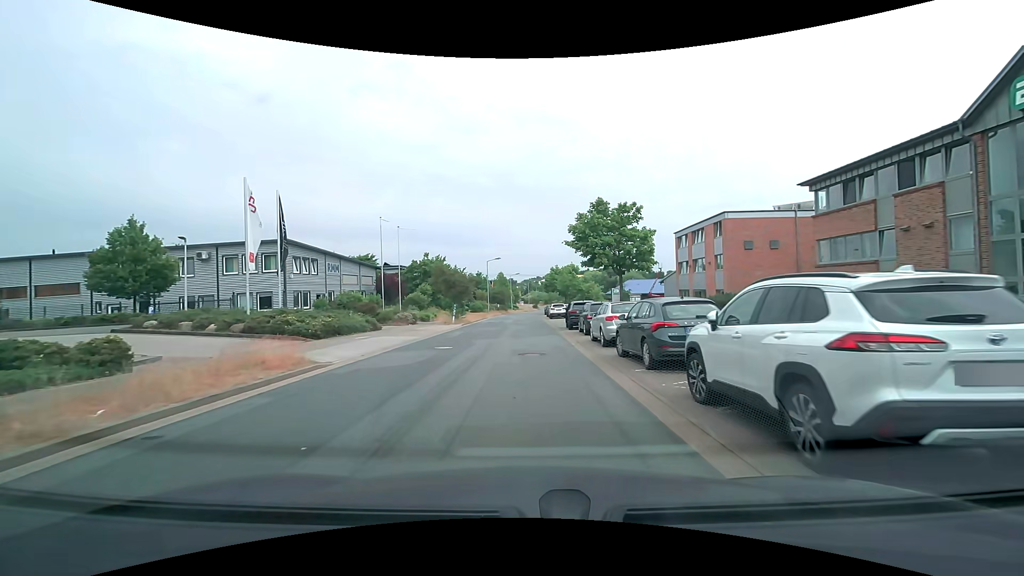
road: residential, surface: asphalt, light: Day
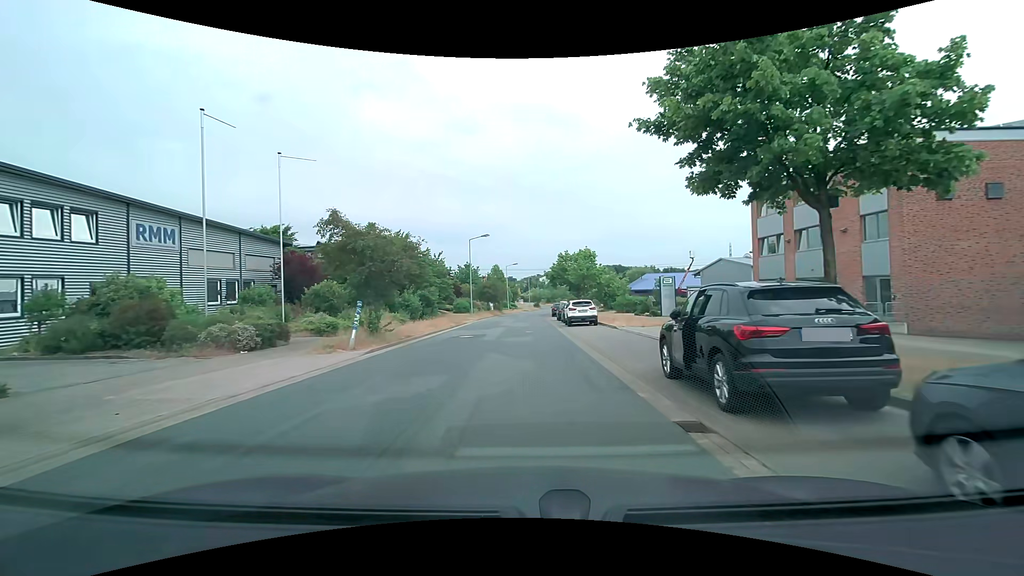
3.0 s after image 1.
(-0.1, +21.8) m; 0°
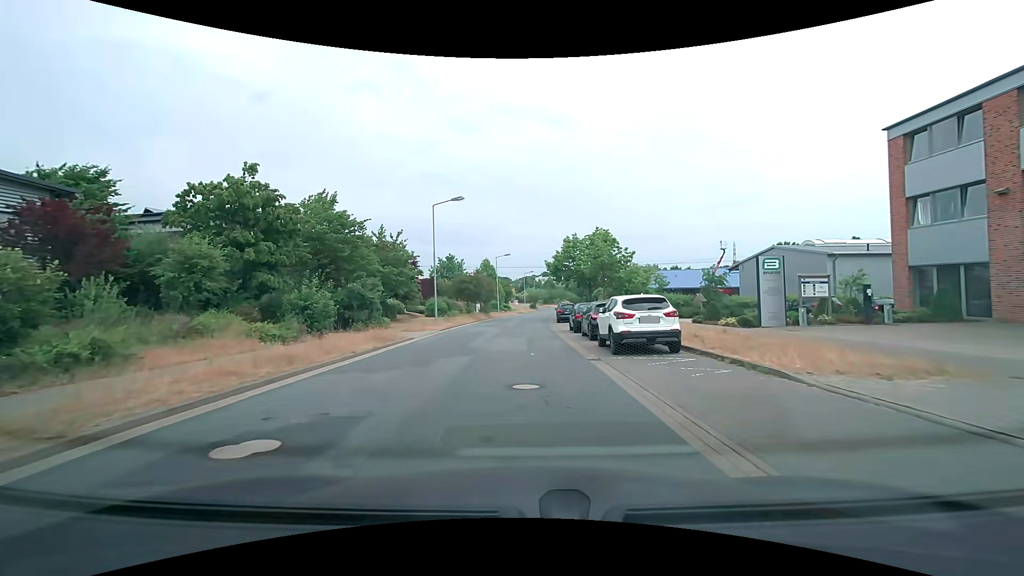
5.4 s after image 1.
(+0.1, +16.9) m; +1°
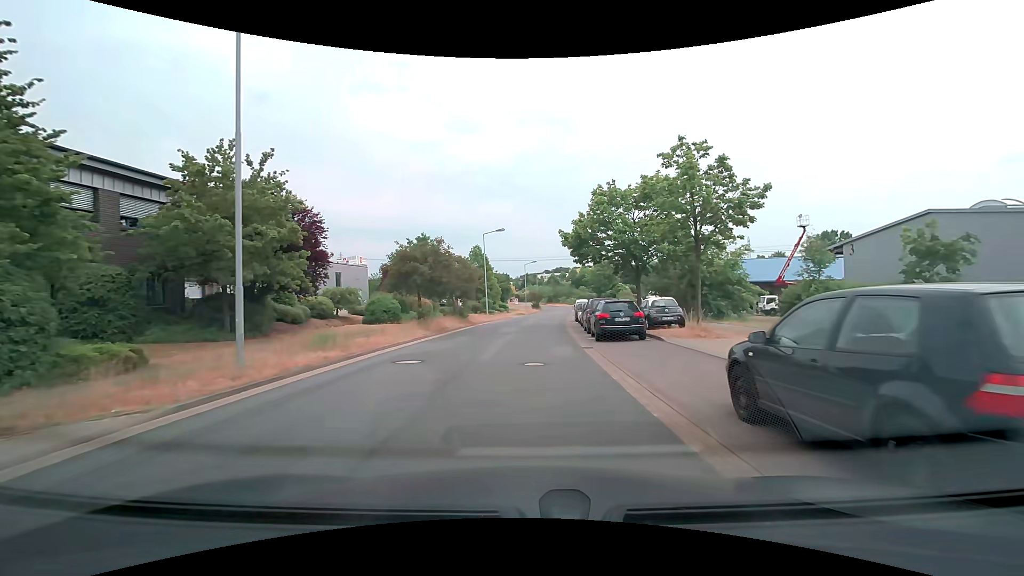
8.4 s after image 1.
(0.0, +21.4) m; -1°
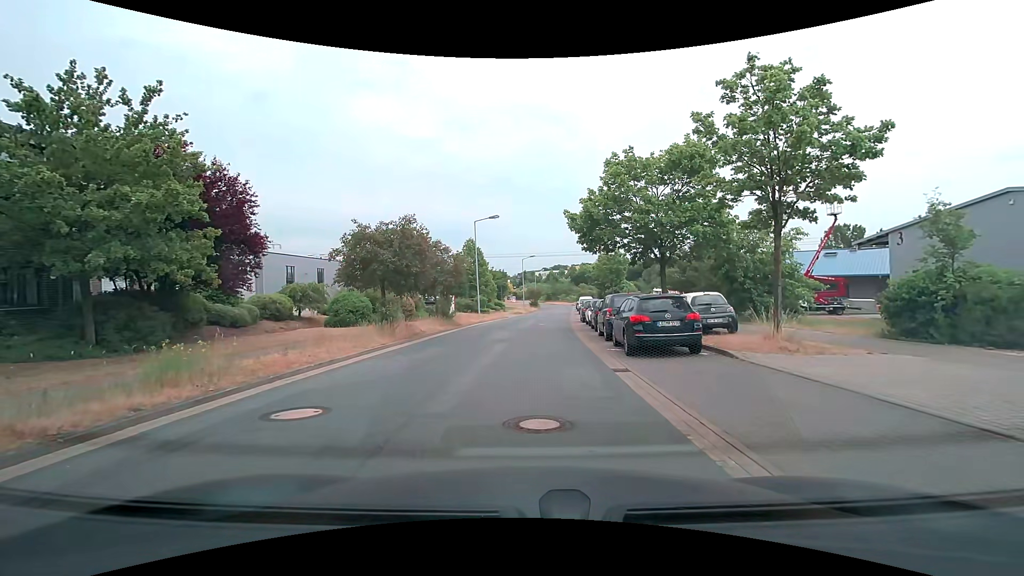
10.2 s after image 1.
(+0.1, +5.0) m; +3°
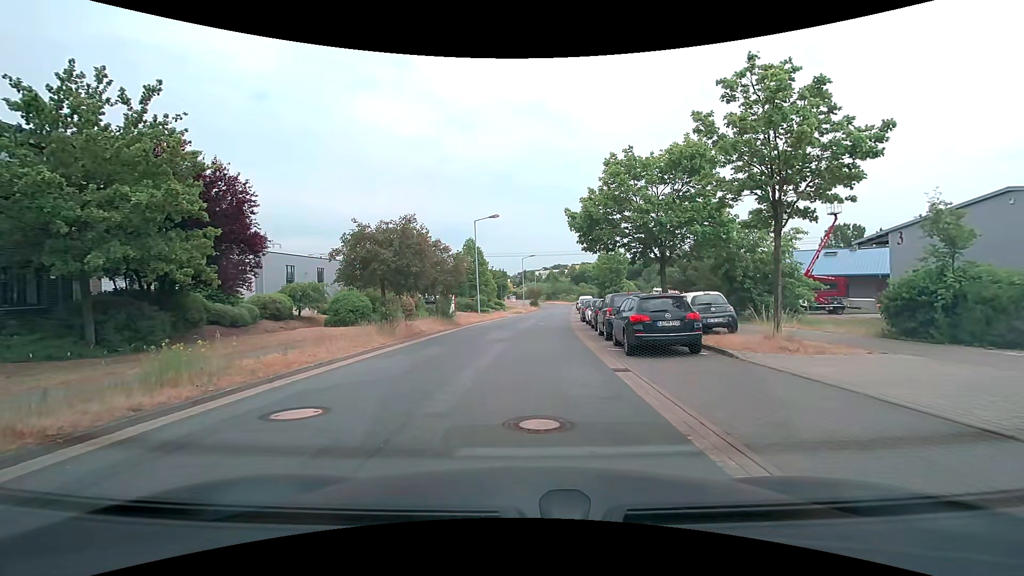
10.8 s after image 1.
(0.0, 0.0) m; 0°
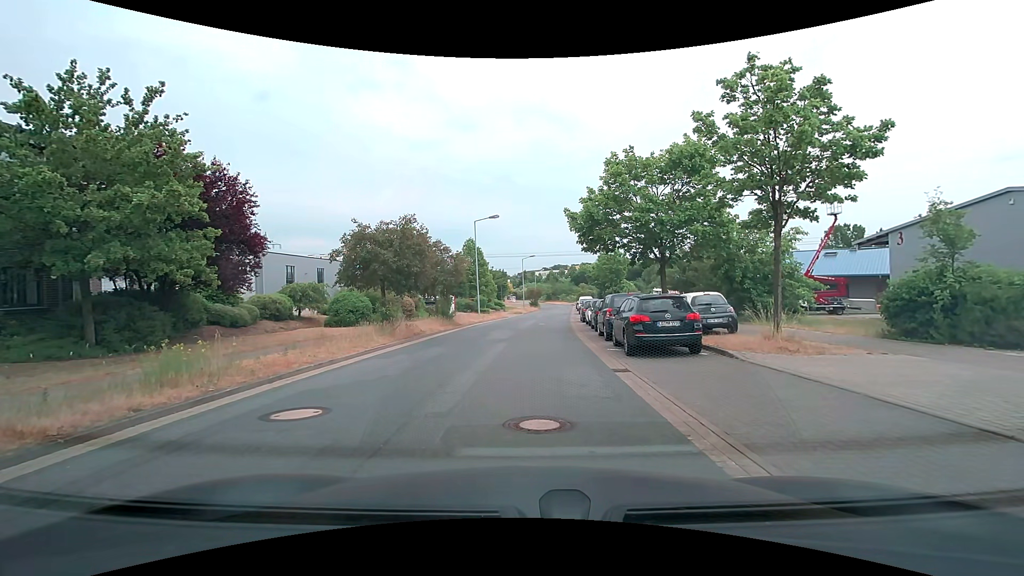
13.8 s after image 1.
(0.0, 0.0) m; 0°
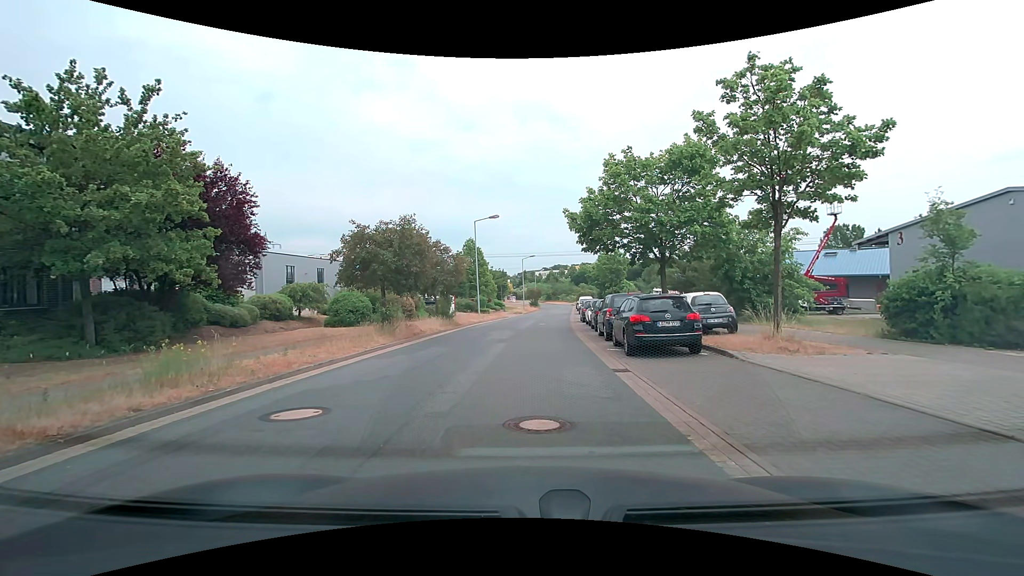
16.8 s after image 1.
(0.0, 0.0) m; 0°
(0, +10) (0, +20) (0, +30) (+1, +40) (+1, +50) (+2, +60) (+2, +70) (+3, +80) (+4, +90) (+5, +100) m
